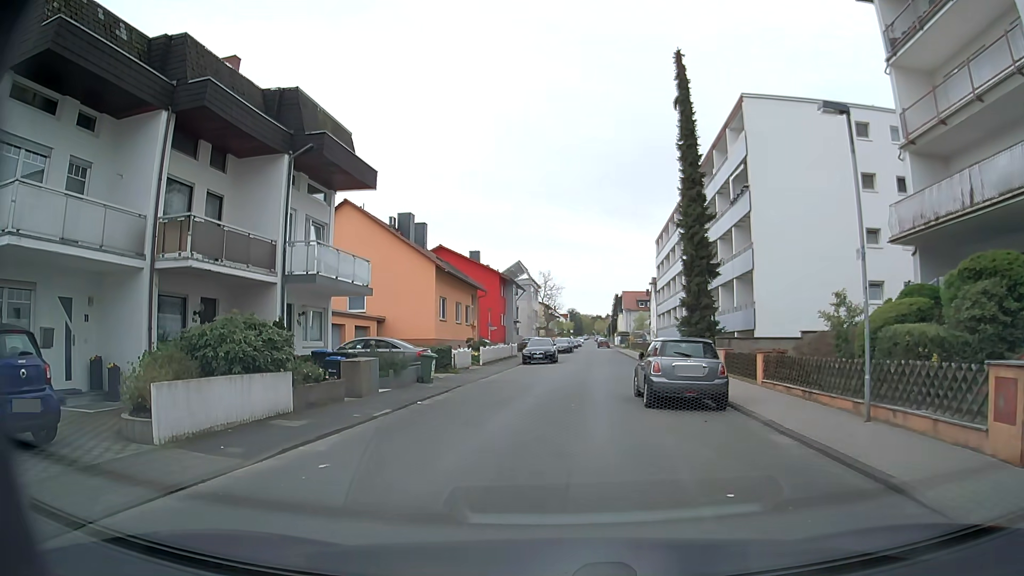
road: residential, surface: asphalt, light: Day
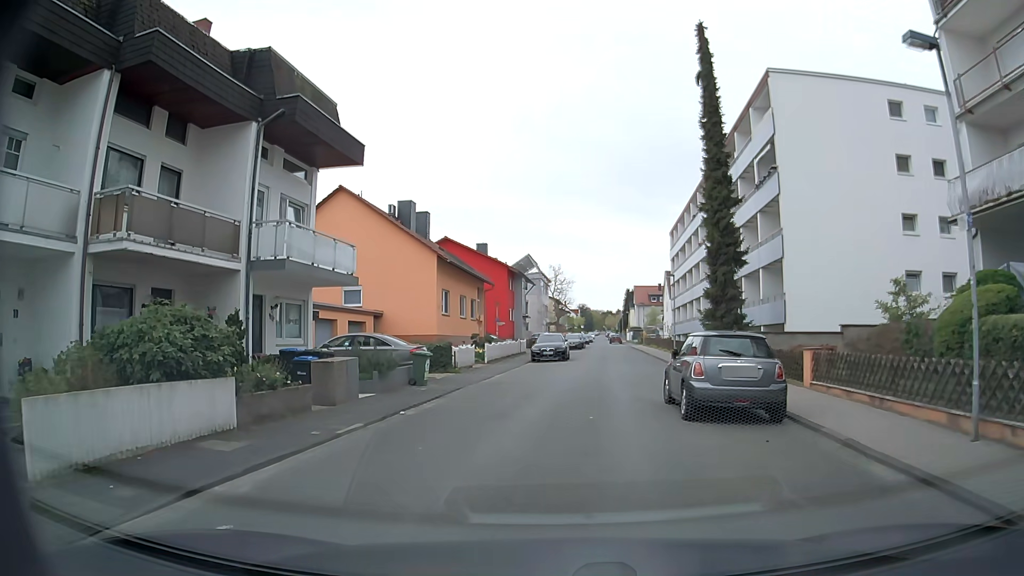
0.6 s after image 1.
(0.0, +3.0) m; 0°
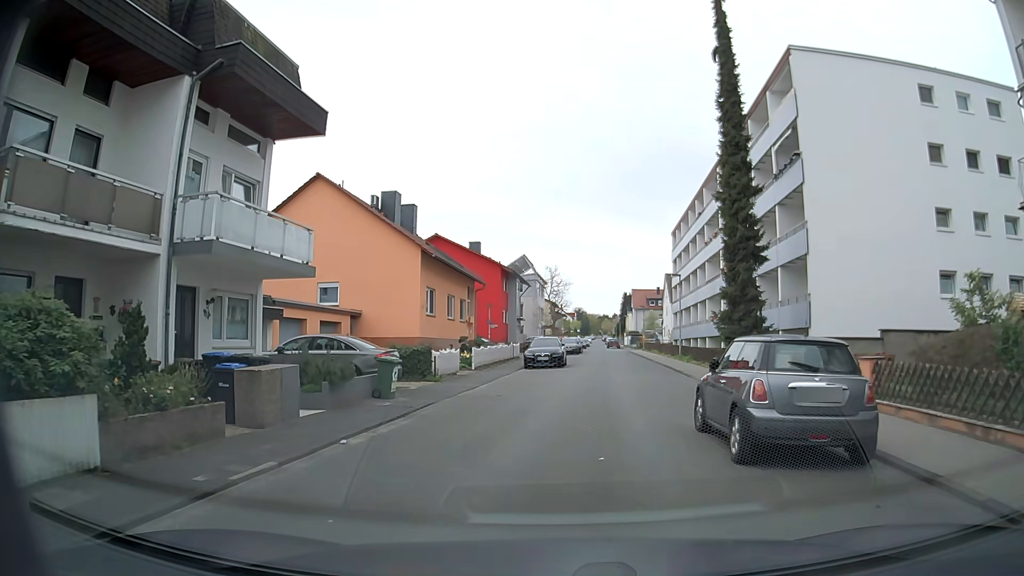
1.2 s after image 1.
(-0.1, +3.5) m; -1°
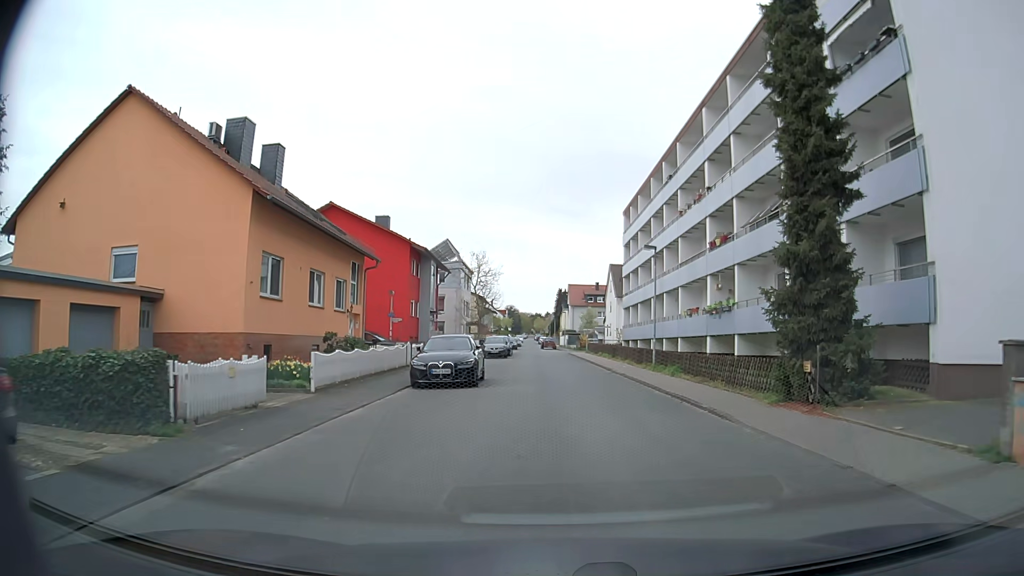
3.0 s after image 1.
(+0.5, +13.1) m; +5°
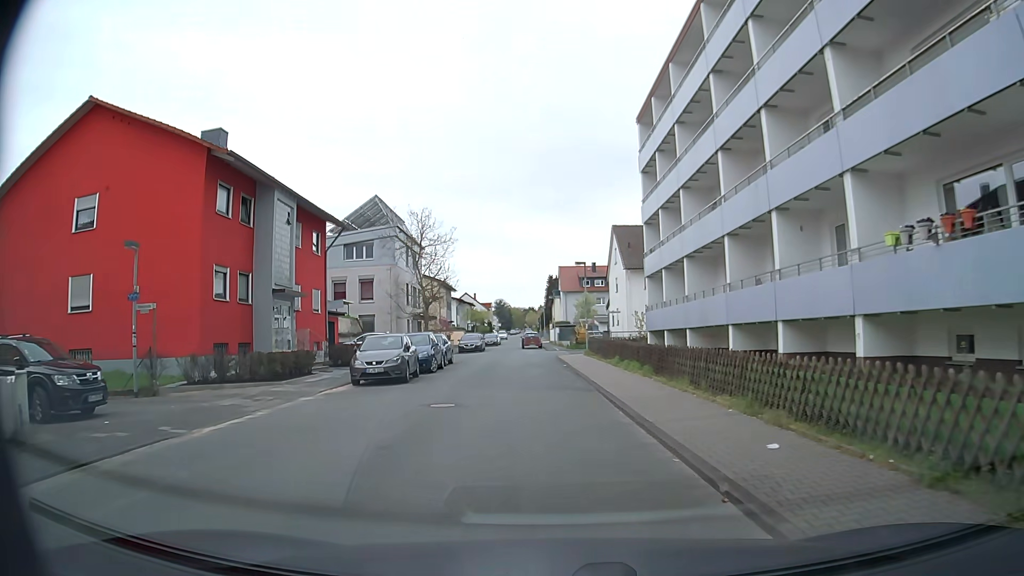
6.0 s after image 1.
(+1.2, +25.1) m; +1°
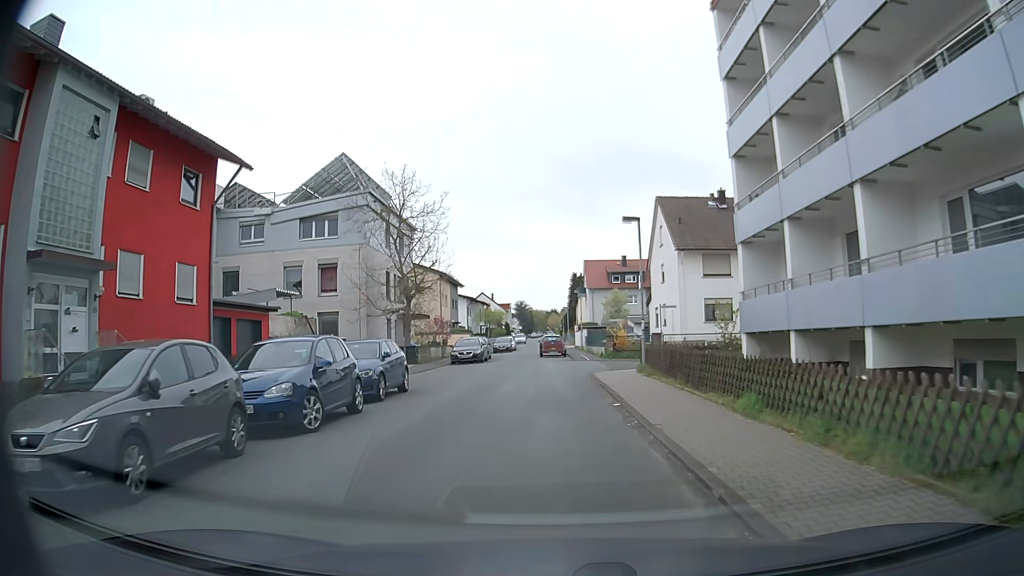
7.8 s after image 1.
(-0.3, +14.1) m; -2°
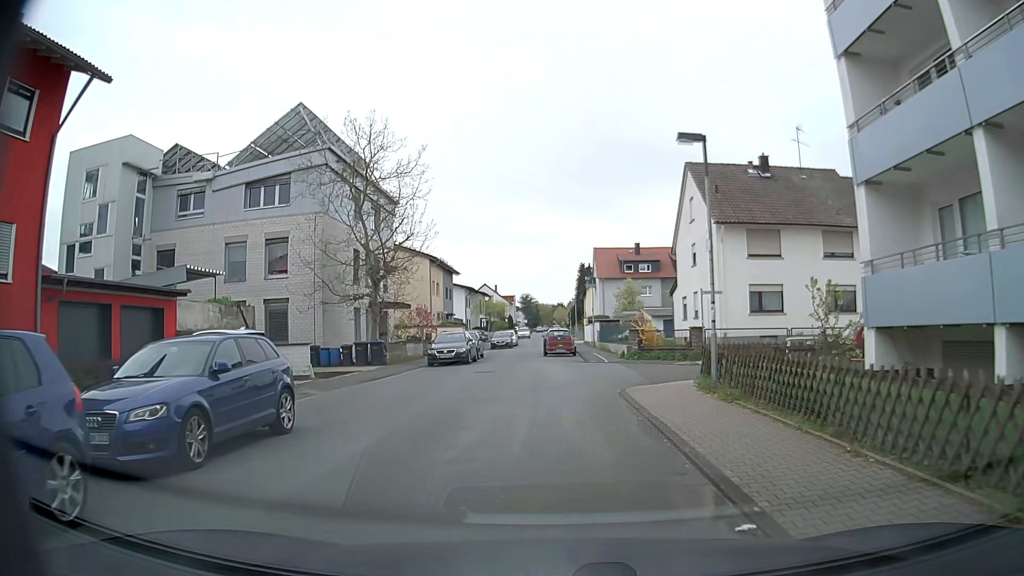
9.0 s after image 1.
(0.0, +8.3) m; 0°
